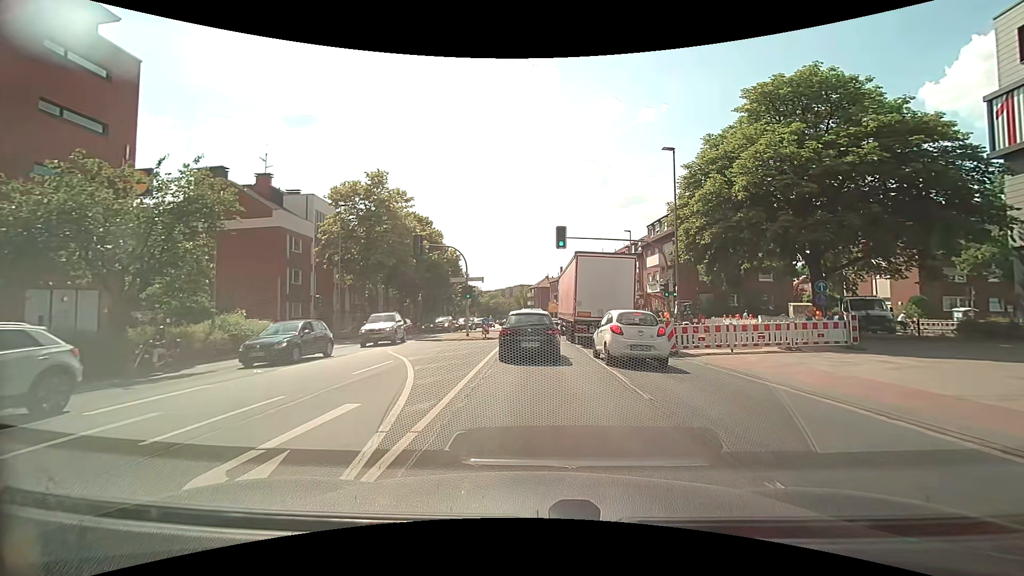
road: secondary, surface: asphalt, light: Day
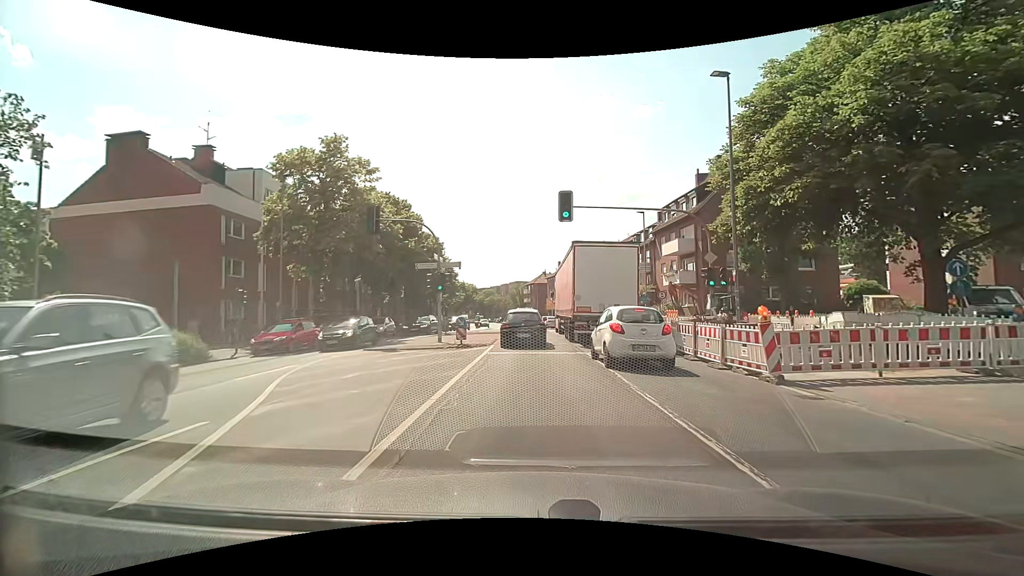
(+0.2, +8.4) m; +1°
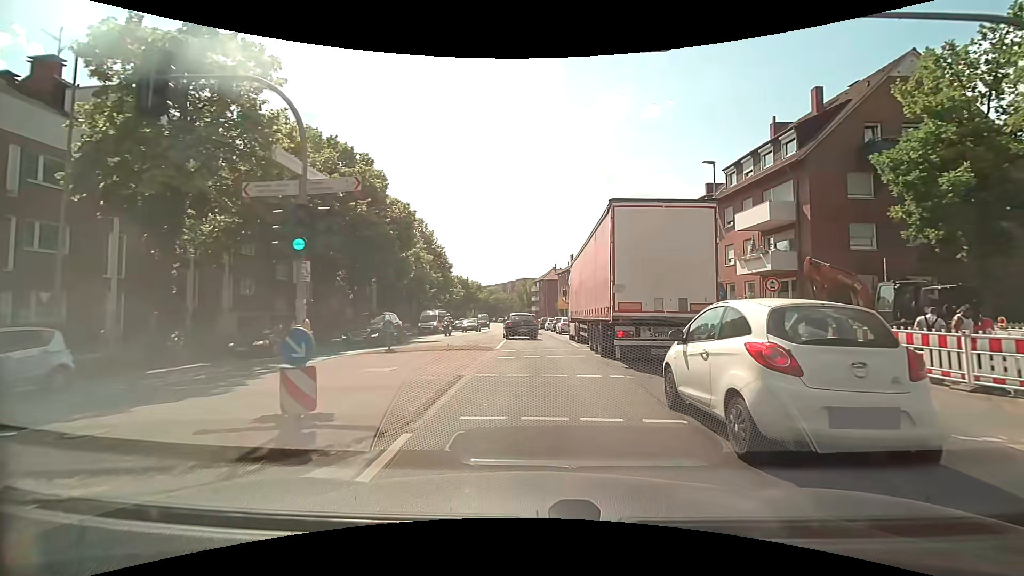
(-0.2, +14.9) m; -1°
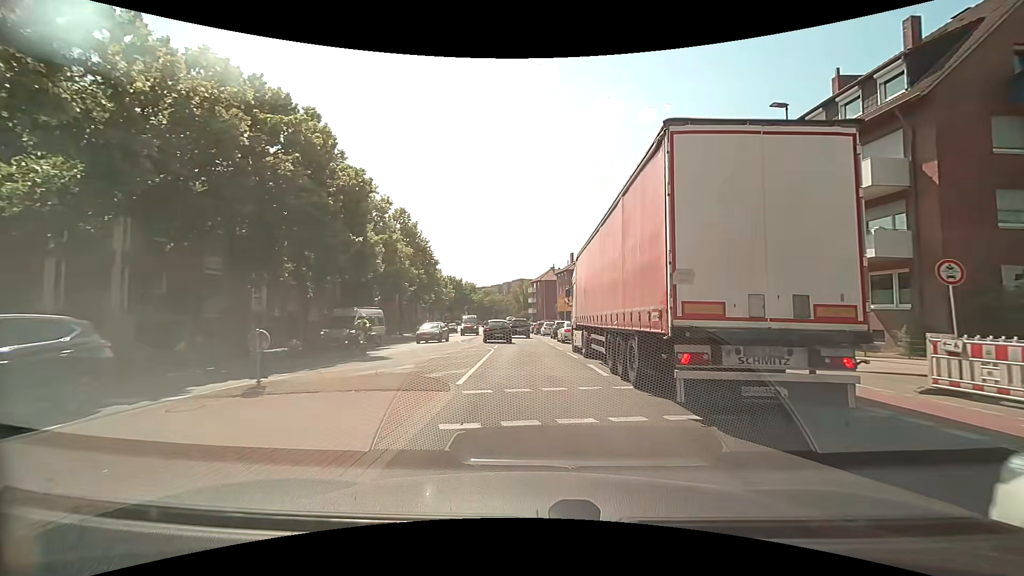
(0.0, +8.7) m; 0°
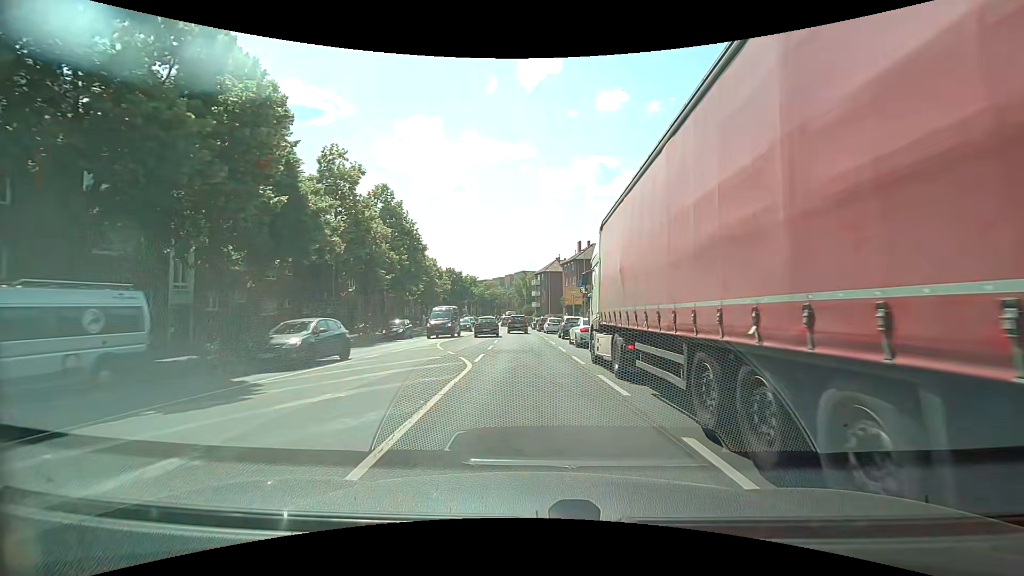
(0.0, +9.1) m; 0°
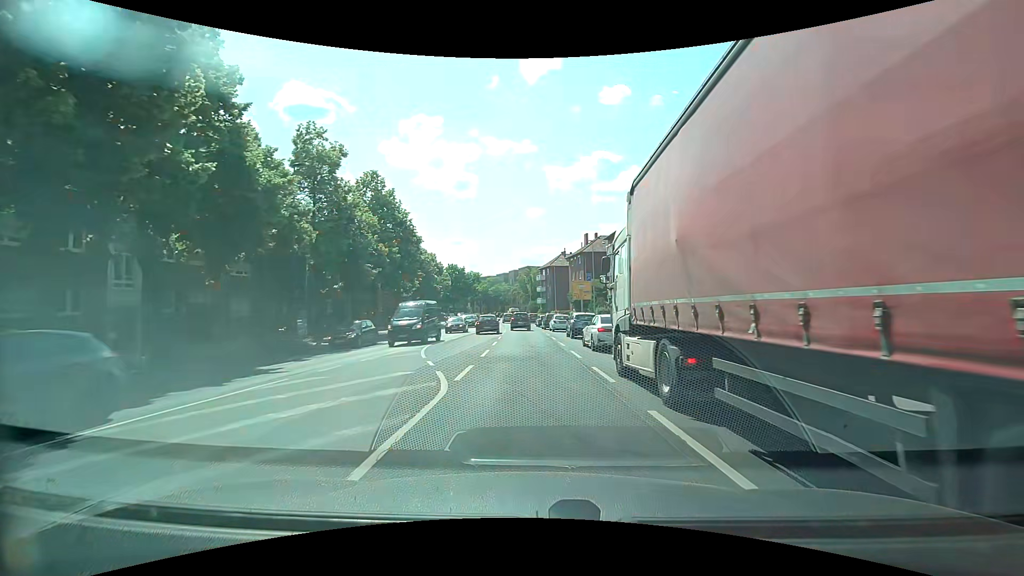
(0.0, +4.7) m; 0°
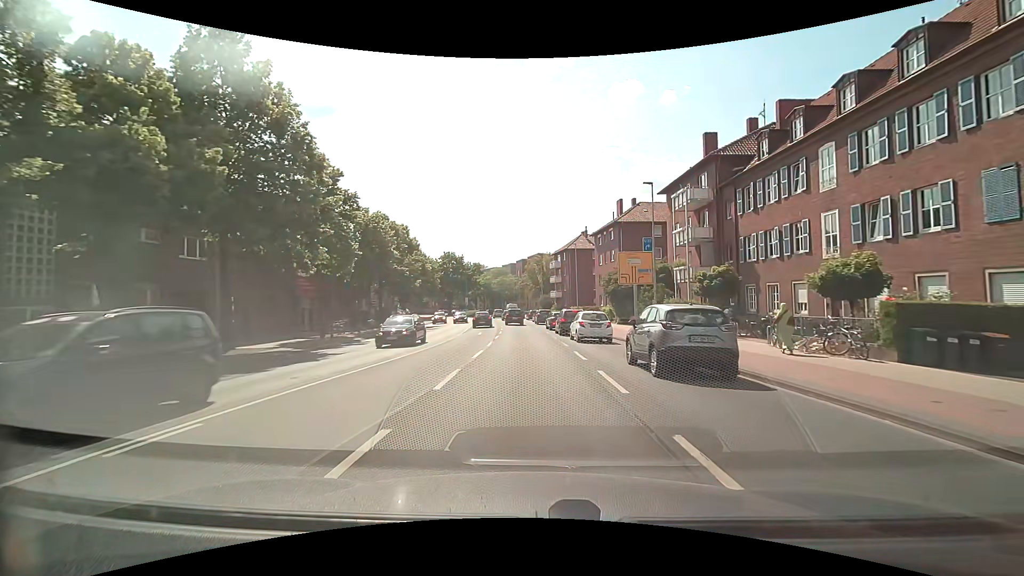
(-0.5, +26.1) m; -1°
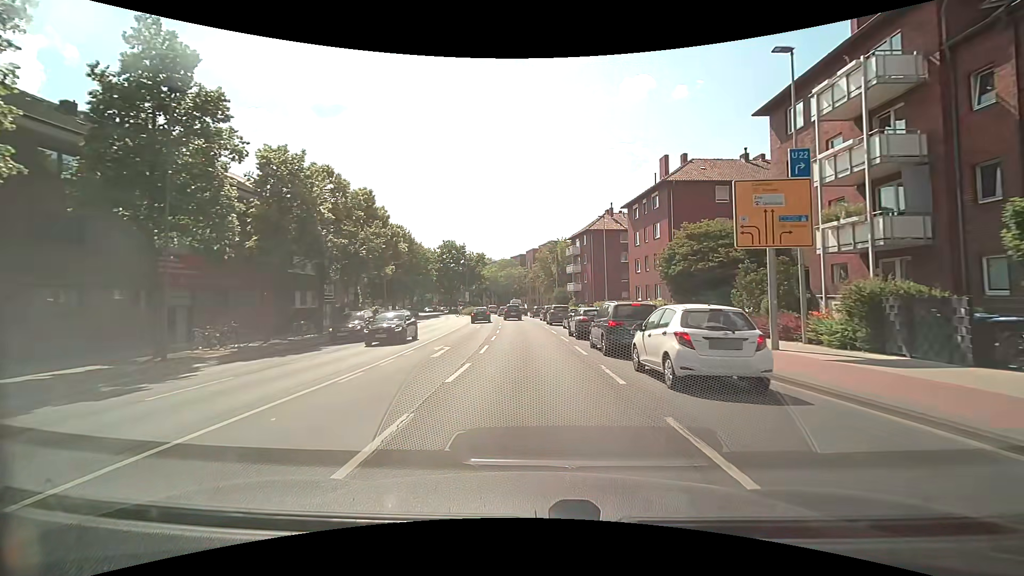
(-0.3, +17.5) m; -2°
(0, +10) (0, +20) (-1, +30) (-1, +40) (-2, +50) (-3, +60) (-4, +70) (-5, +80) (-6, +90) (-8, +99) m
